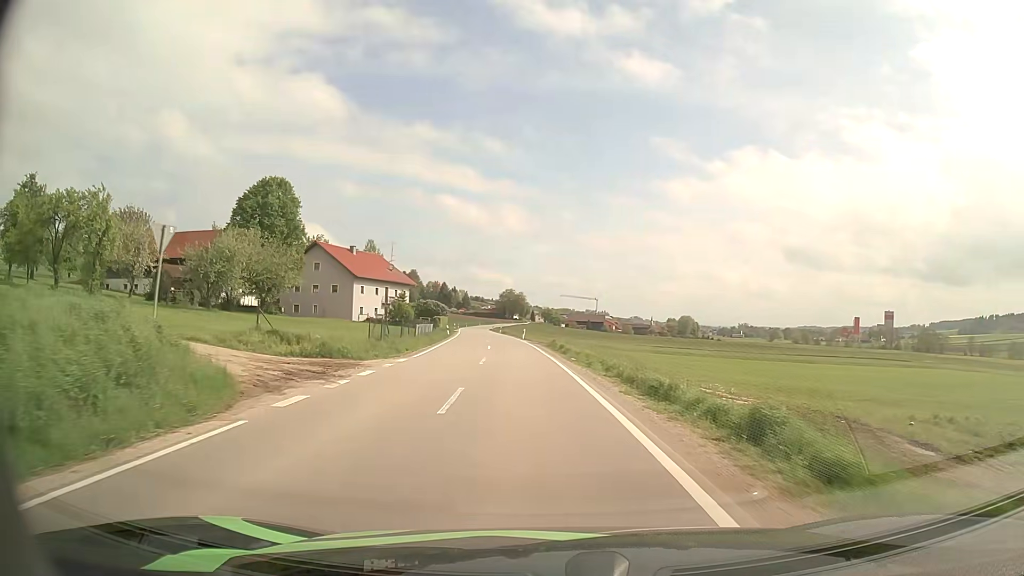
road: secondary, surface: asphalt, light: Day
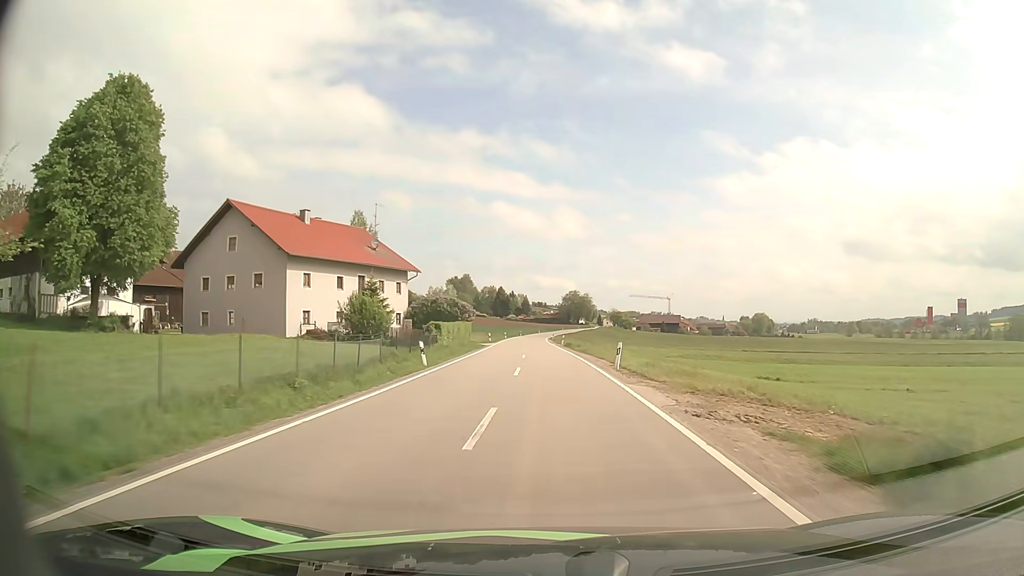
(-2.2, +39.0) m; -5°
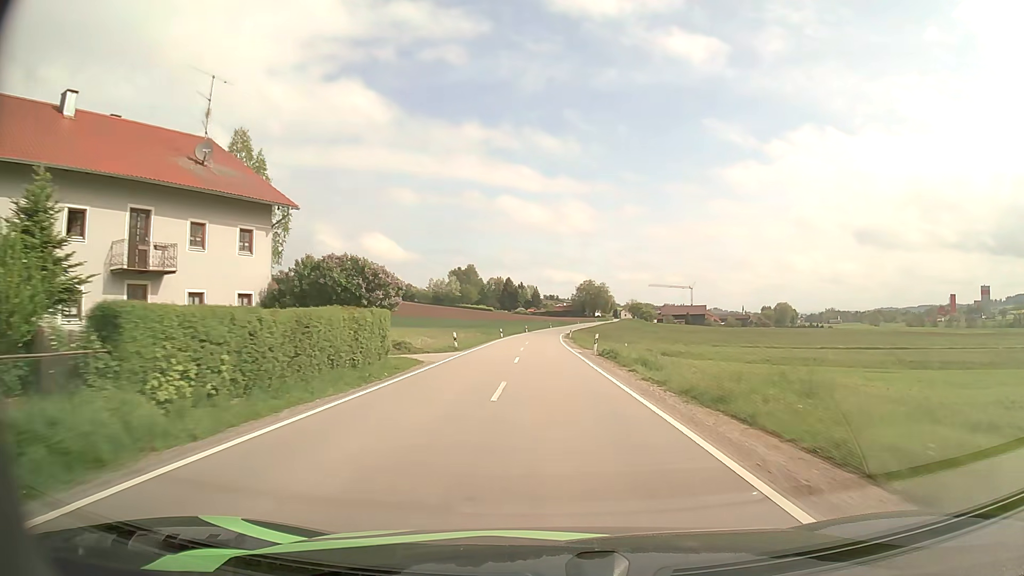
(-0.2, +31.8) m; -1°
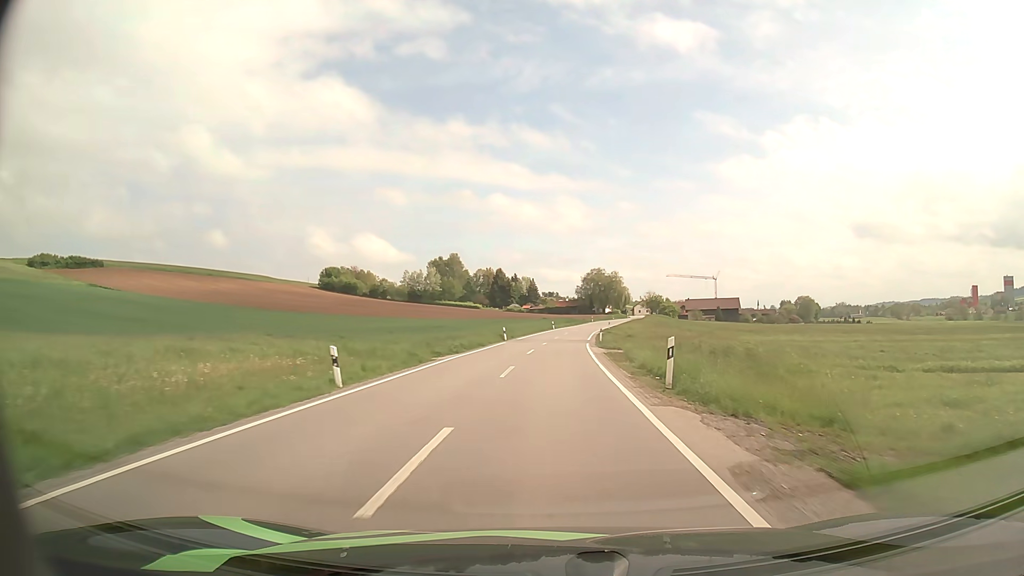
(-0.5, +56.0) m; 0°
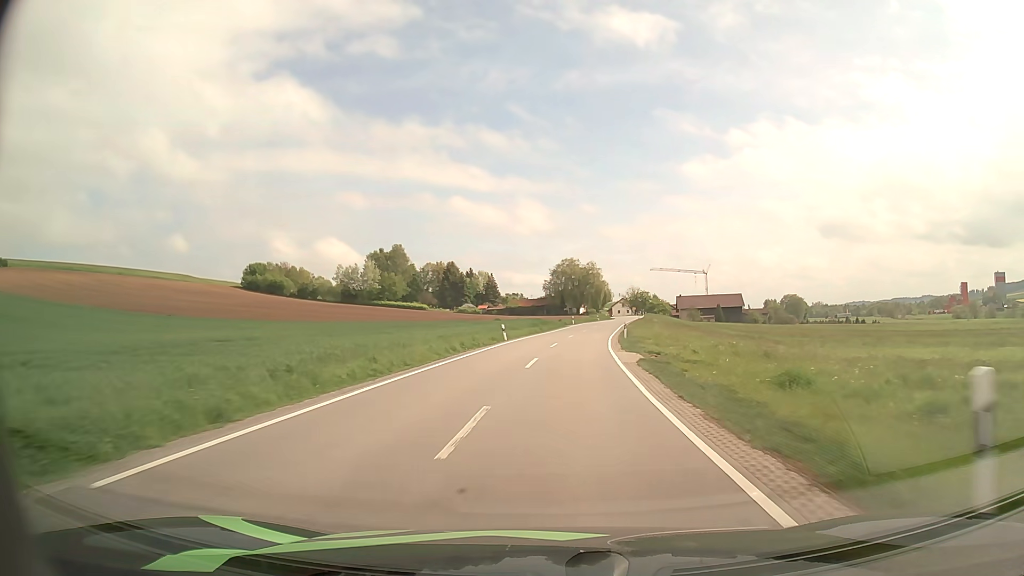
(+1.1, +46.5) m; +3°
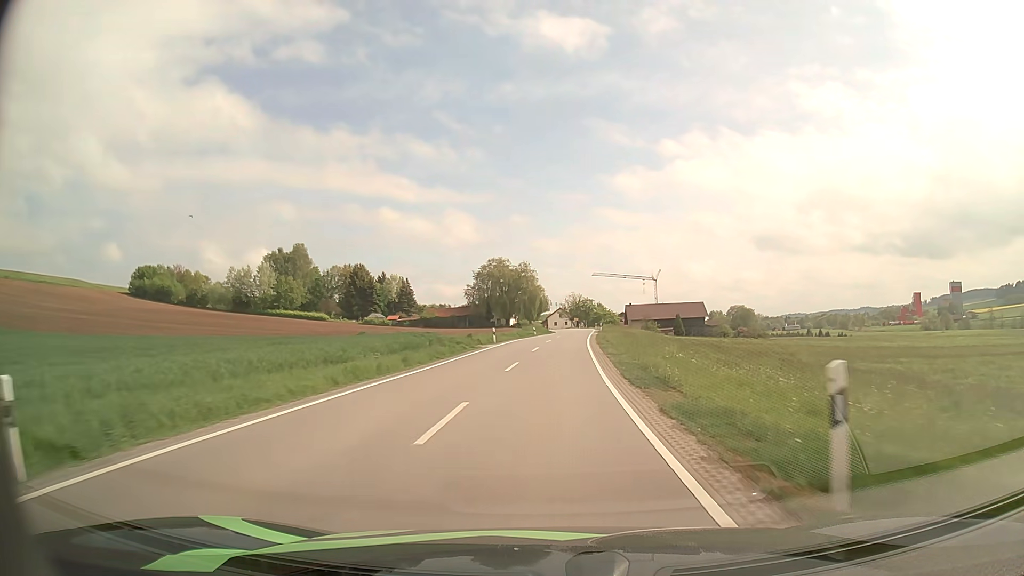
(+1.8, +35.1) m; +6°
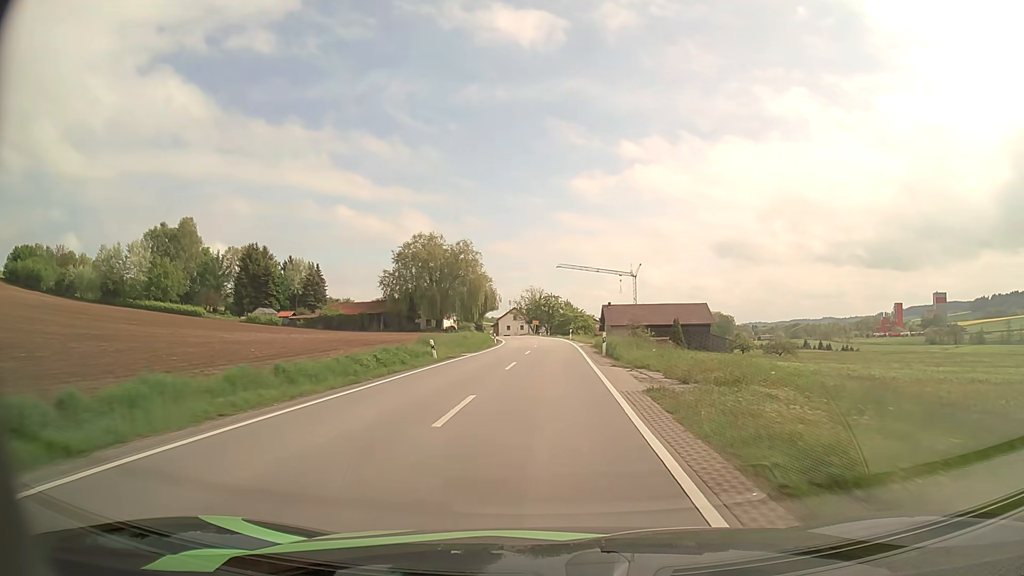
(+1.6, +46.9) m; +4°
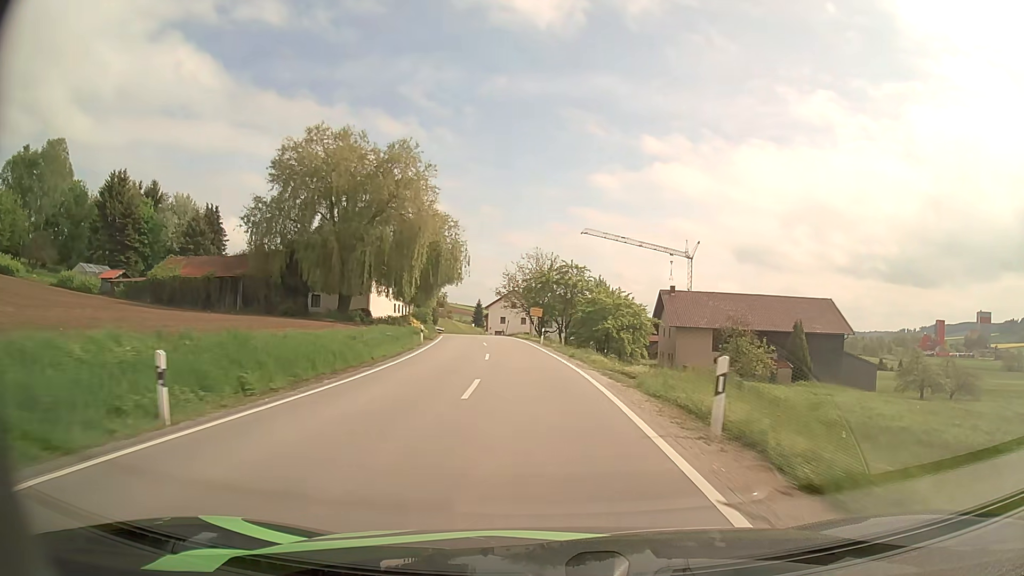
(+0.4, +57.1) m; -1°
(0, +10) (-1, +20) (-1, +30) (-2, +40) (-3, +50) (-5, +60) (-7, +70) (-9, +79) (-10, +89) (-12, +99) m
